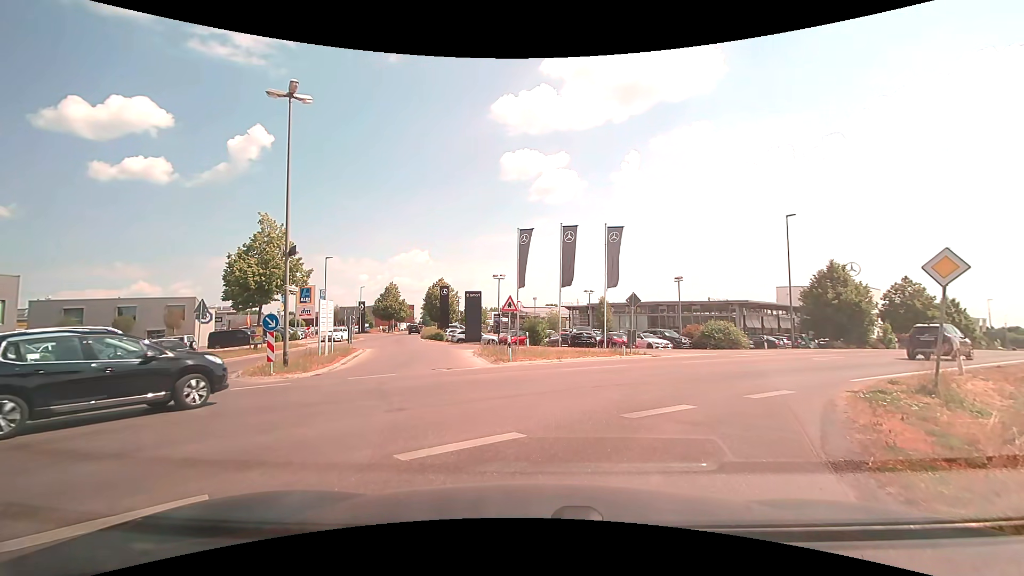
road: unclassified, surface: asphalt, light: Day
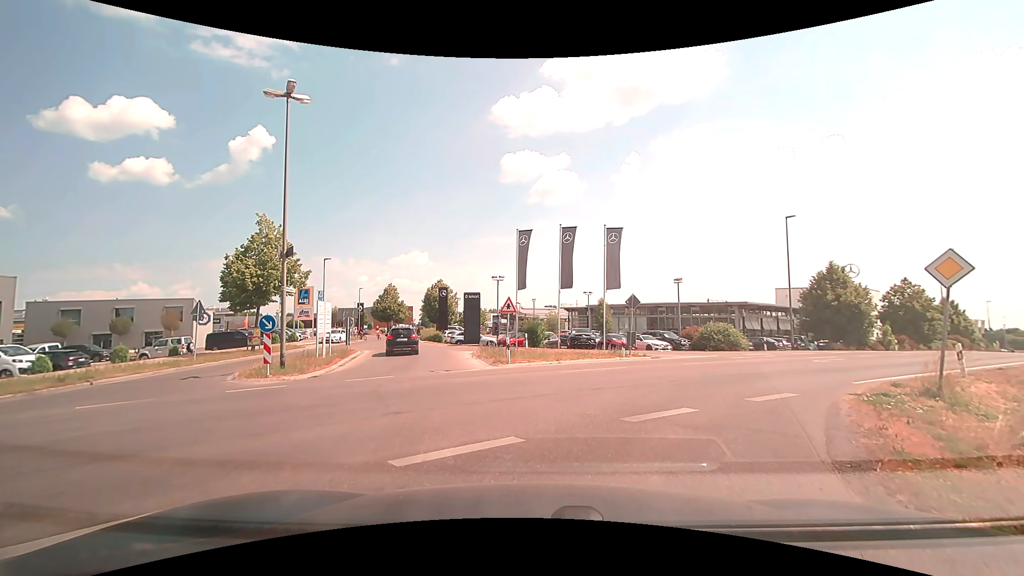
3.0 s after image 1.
(0.0, +0.2) m; 0°
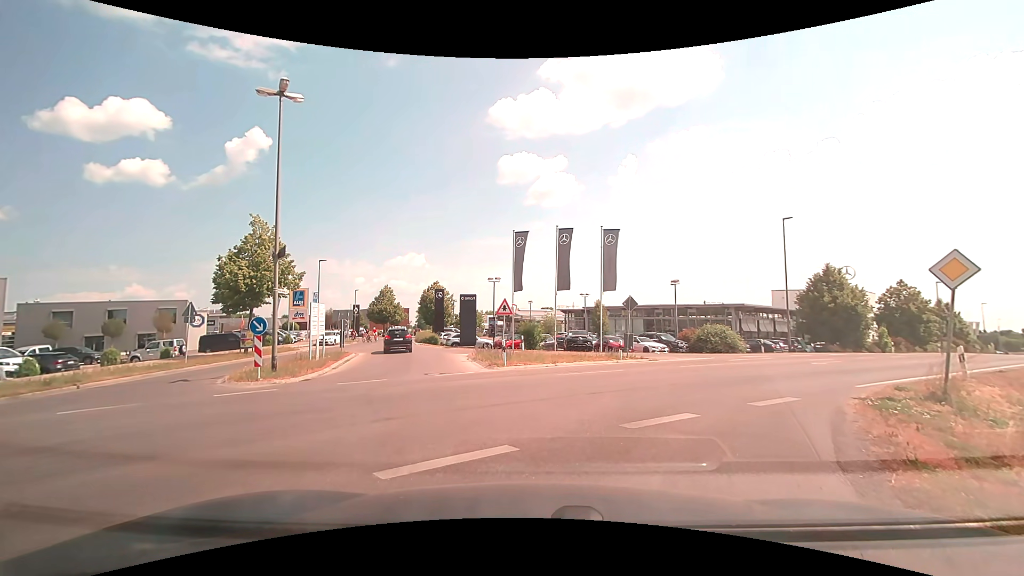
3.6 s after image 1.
(0.0, +0.3) m; 0°
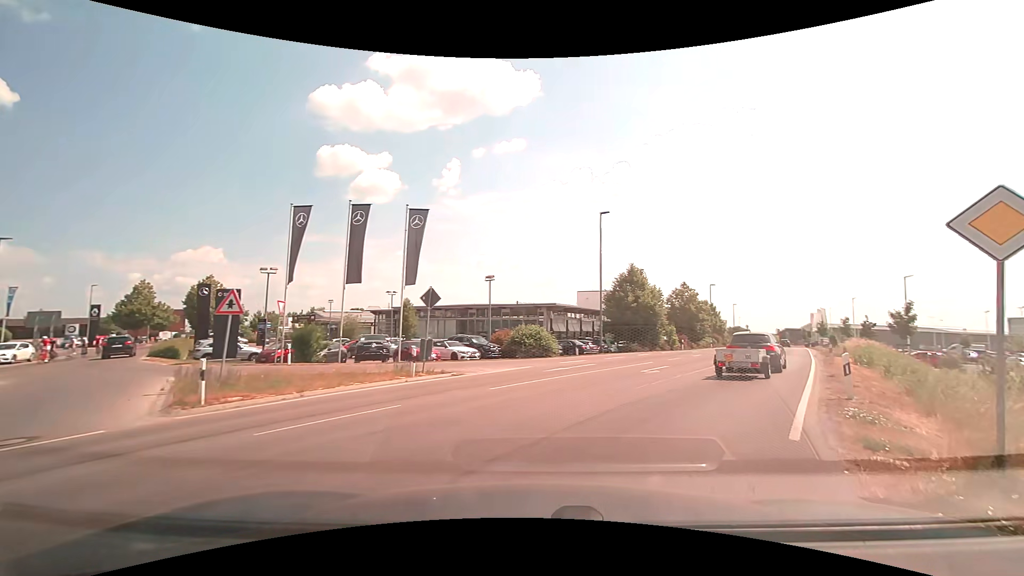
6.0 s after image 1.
(+1.2, +7.5) m; +19°
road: secondary
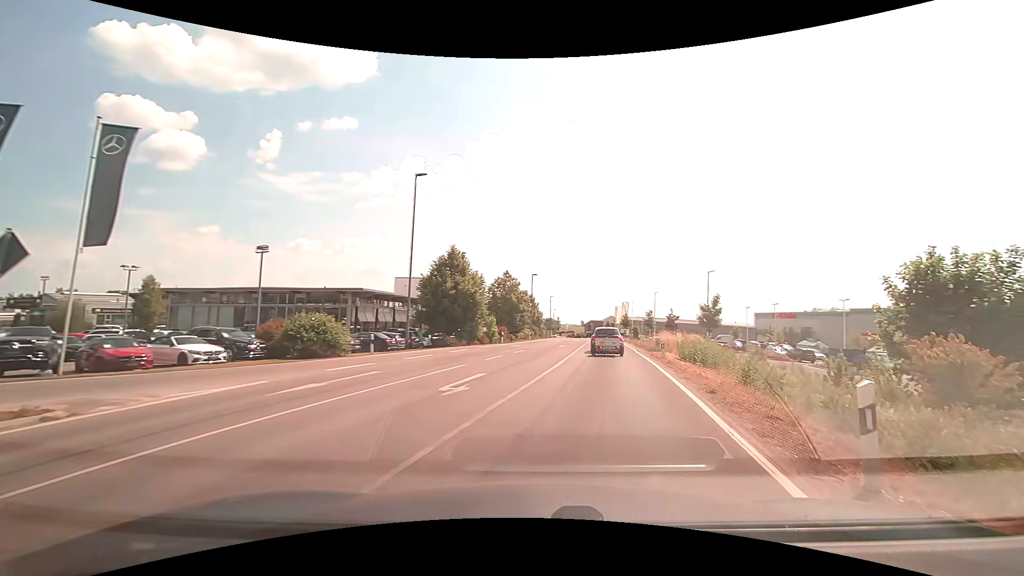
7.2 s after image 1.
(+1.5, +7.9) m; +20°
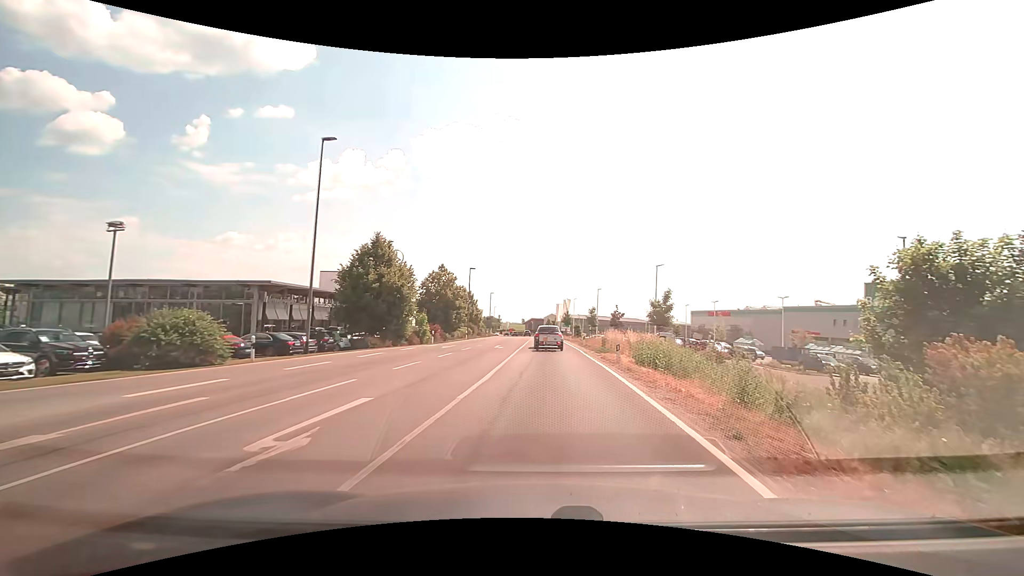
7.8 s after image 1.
(+0.3, +5.1) m; +7°
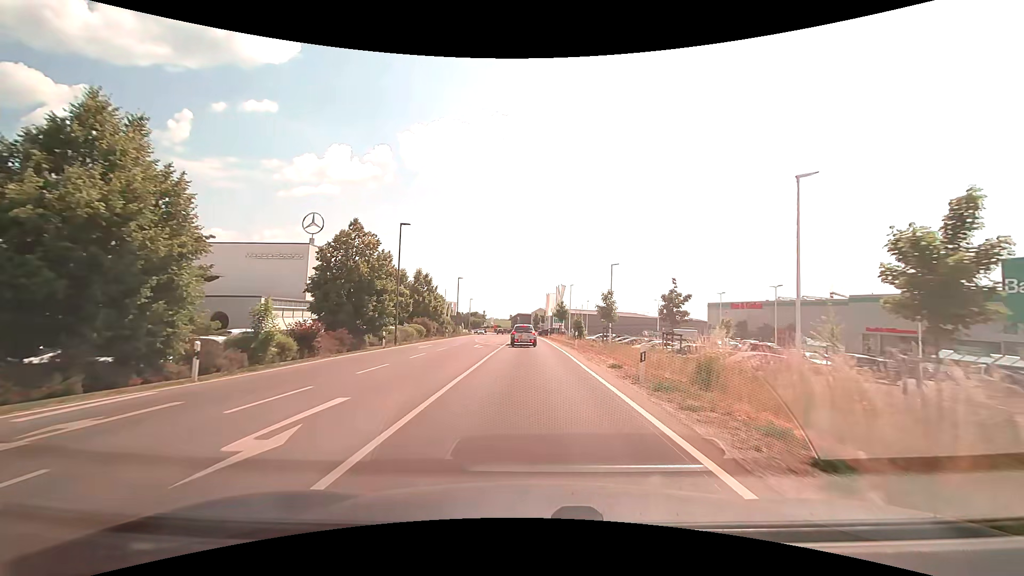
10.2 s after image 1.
(+0.9, +26.6) m; +1°
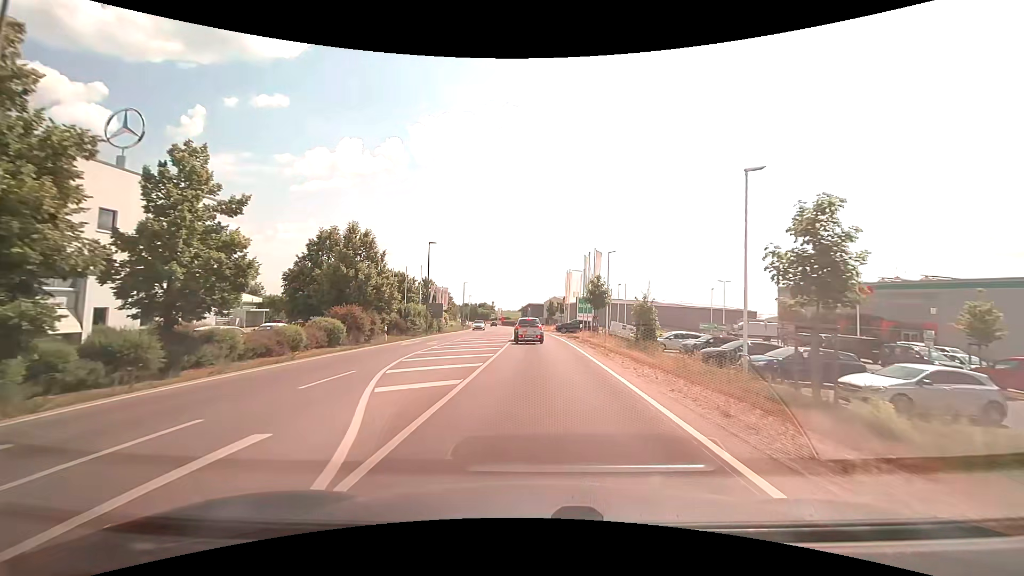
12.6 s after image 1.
(-0.3, +28.0) m; -1°
